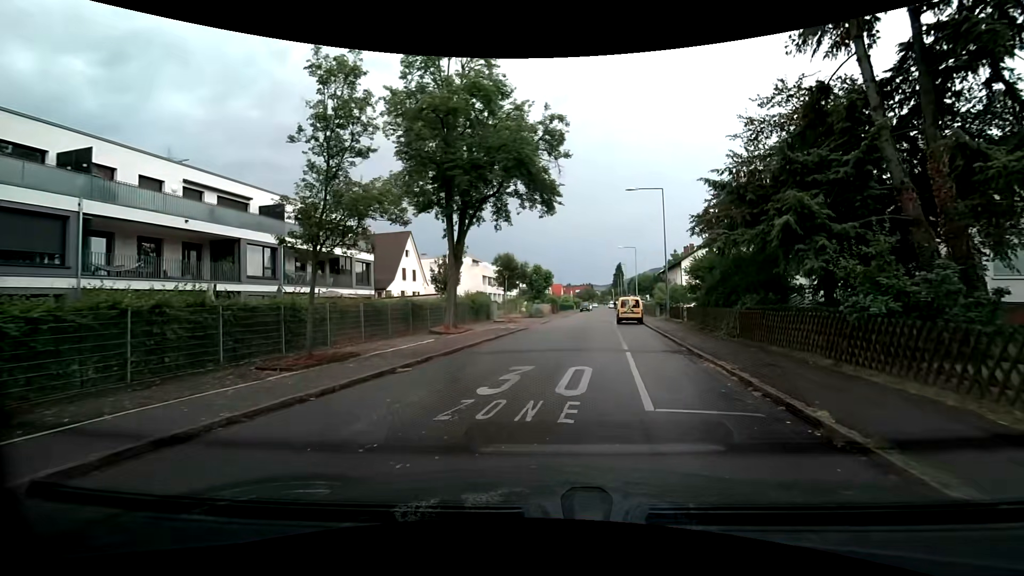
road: residential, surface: asphalt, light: Day
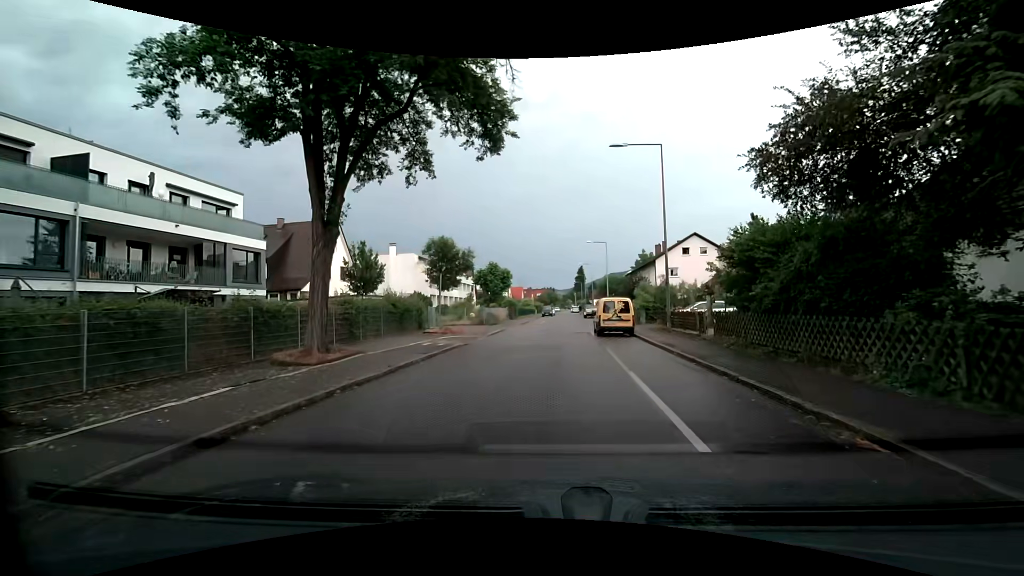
(+0.7, +10.3) m; +8°
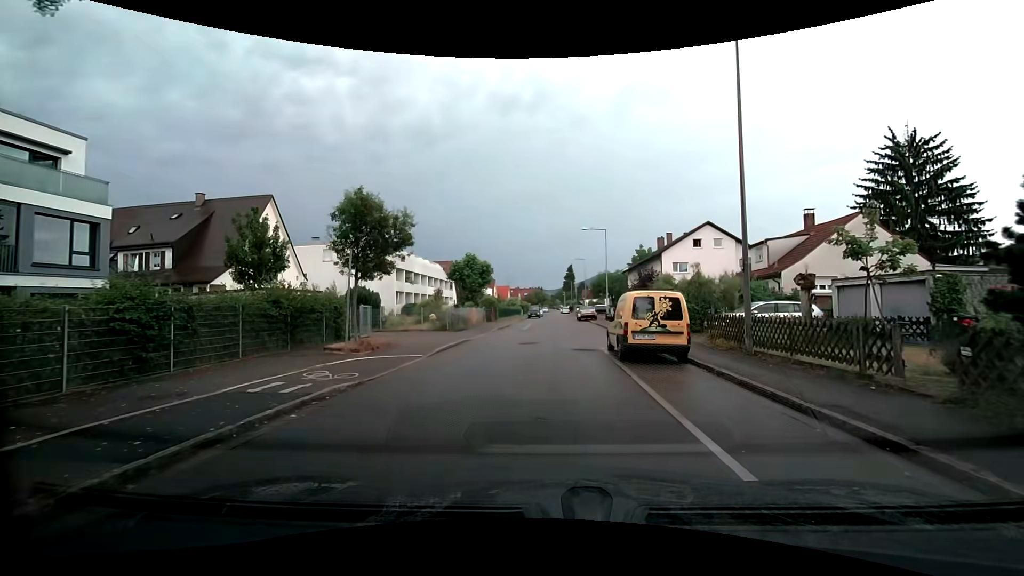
(-0.1, +10.3) m; -1°
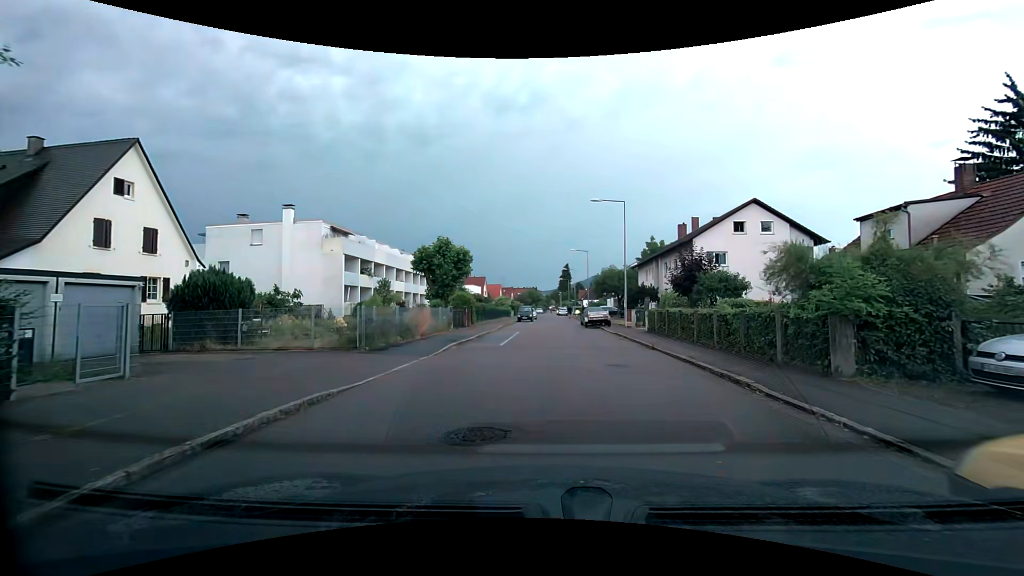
(+0.1, +13.4) m; 0°
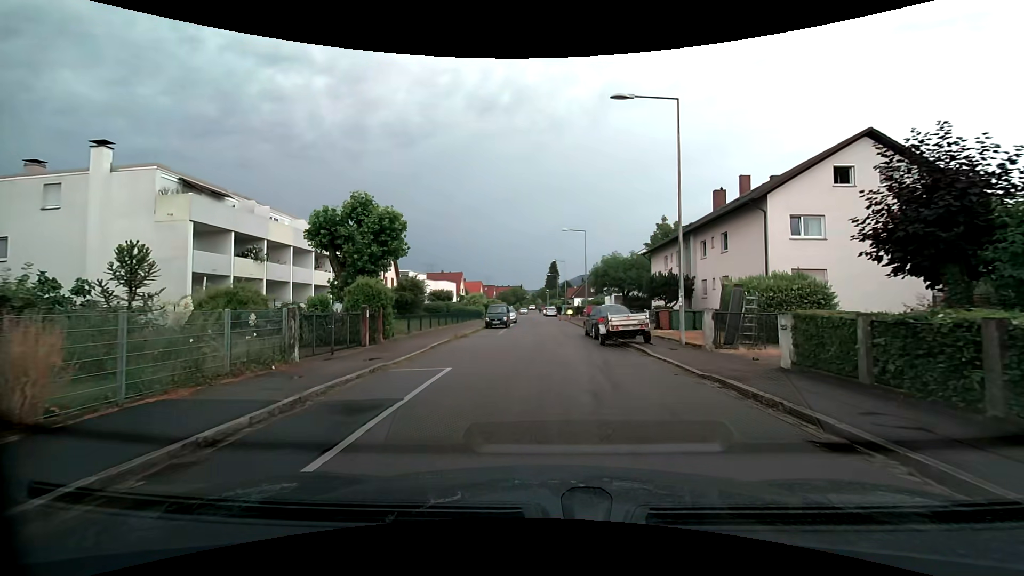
(+0.4, +17.2) m; +2°
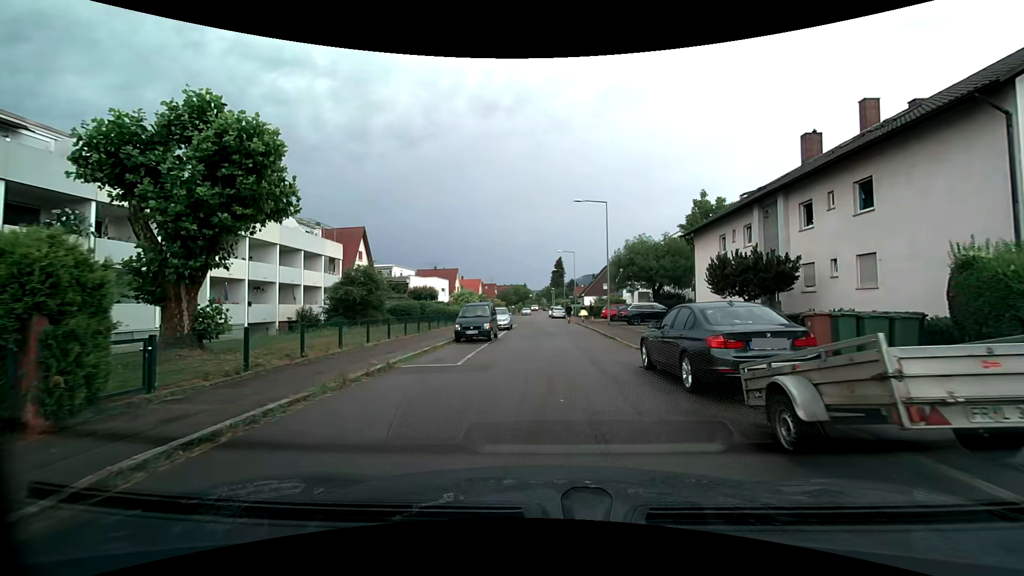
(0.0, +13.5) m; -1°
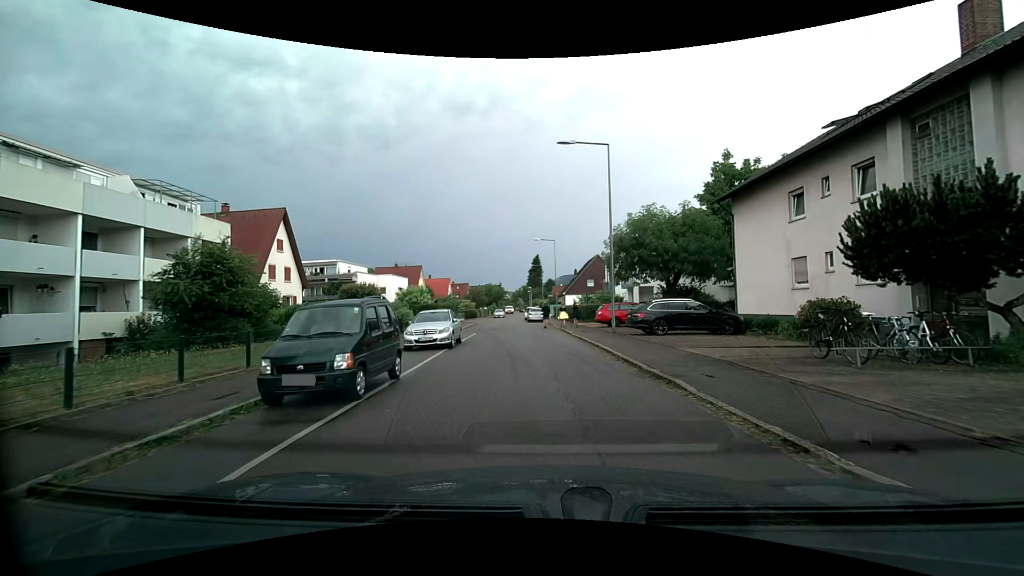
(+0.4, +12.9) m; +3°
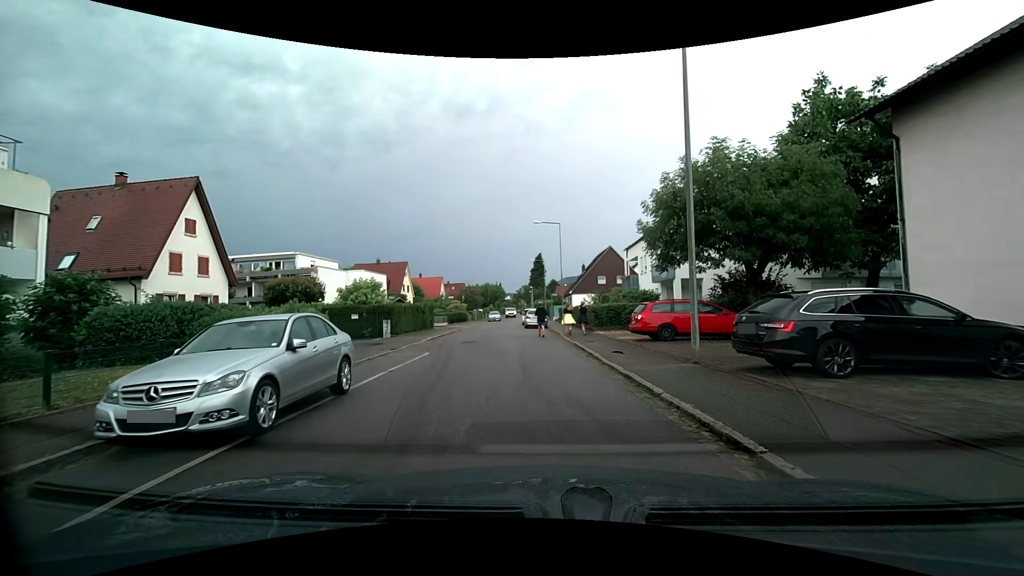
(0.0, +12.2) m; +1°
(0, +10) (-1, +20) (-2, +30) (-4, +40) (-5, +50) (-5, +60) (-5, +70) (-5, +80) (-5, +90) (-7, +99) m
